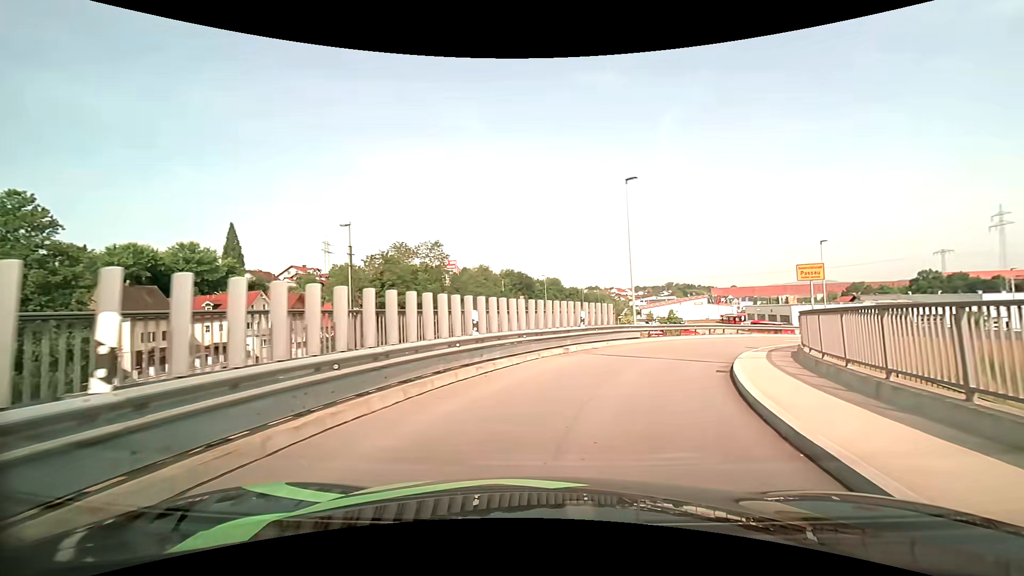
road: primary_link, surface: asphalt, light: Day
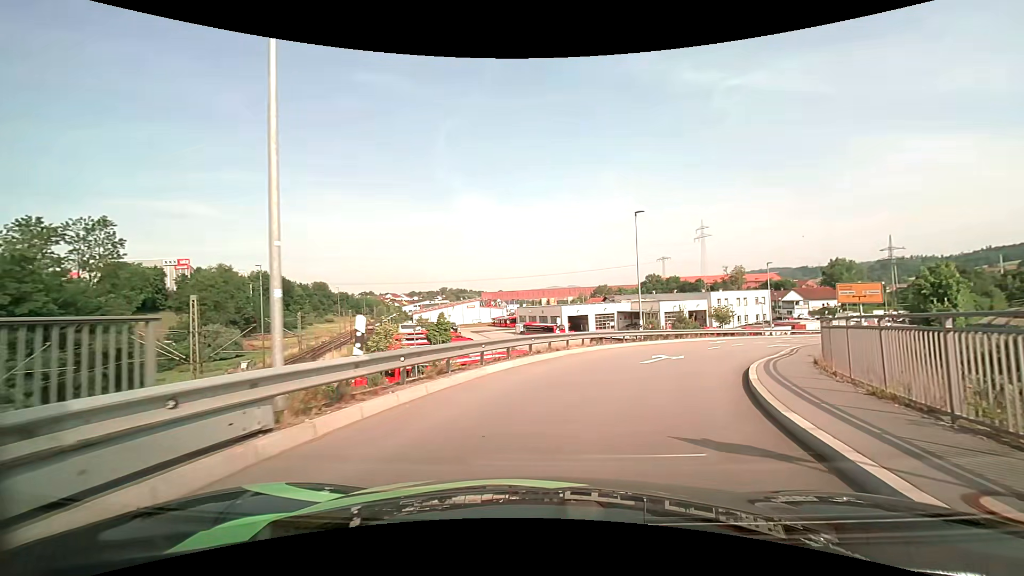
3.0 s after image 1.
(+4.4, +18.3) m; +25°
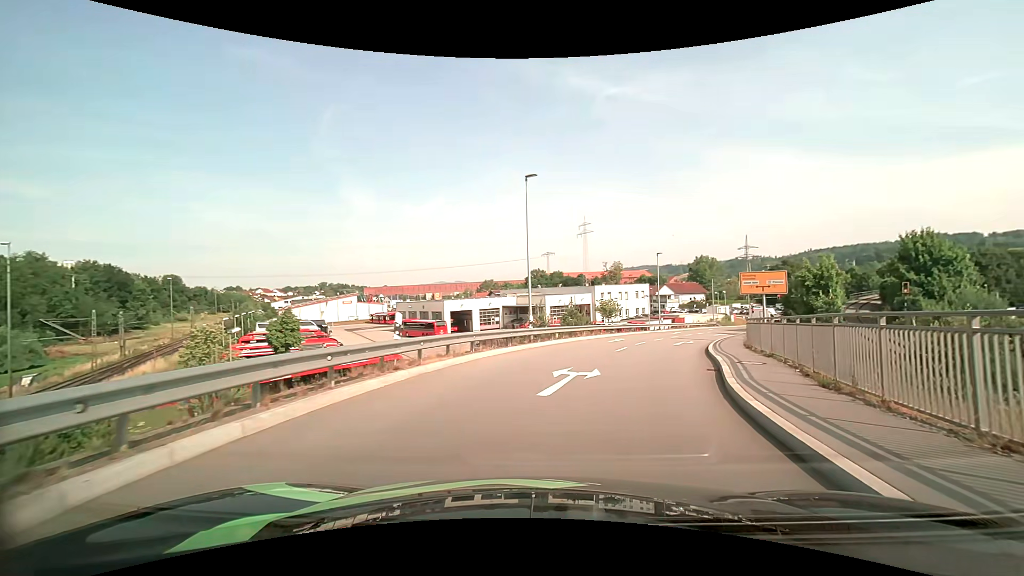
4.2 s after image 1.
(+0.9, +7.8) m; +13°
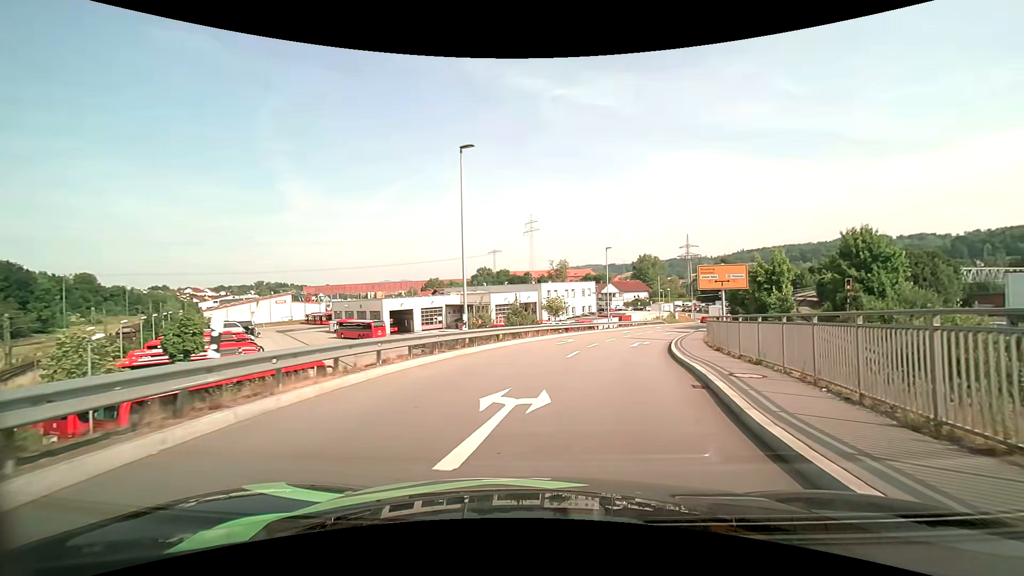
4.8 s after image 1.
(+0.2, +4.0) m; +6°
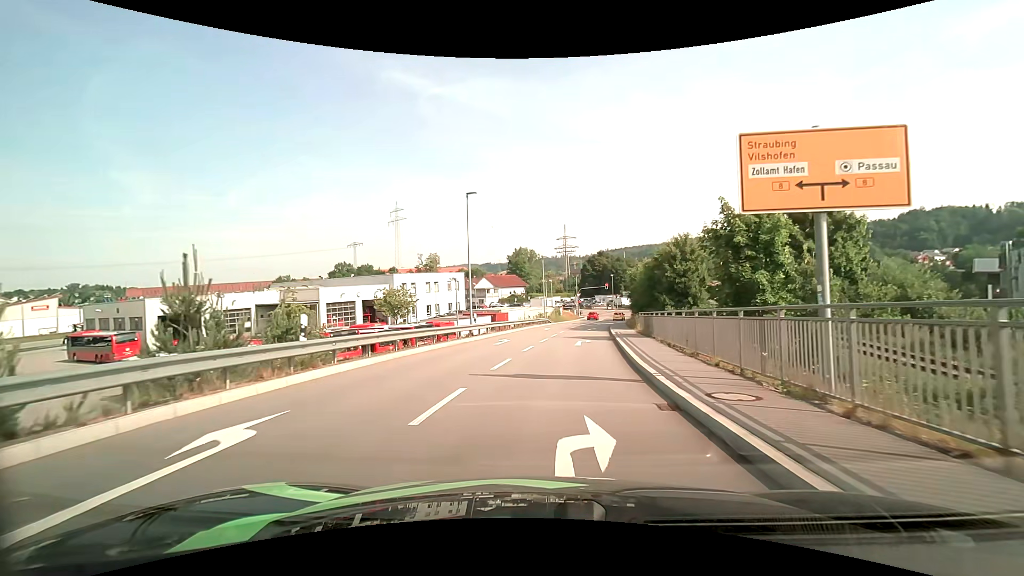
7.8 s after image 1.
(+3.6, +22.3) m; +15°
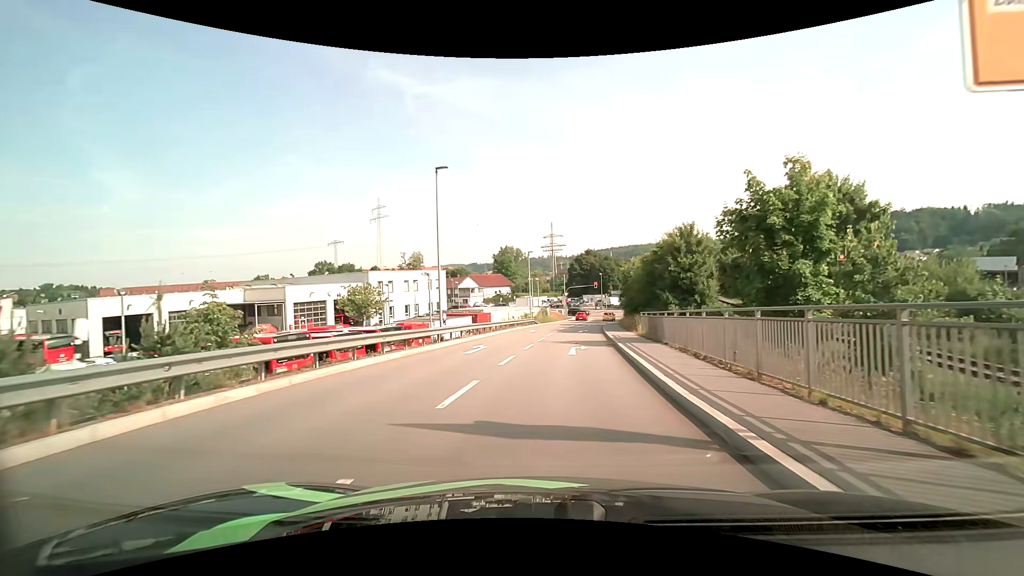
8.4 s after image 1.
(0.0, +4.9) m; +1°
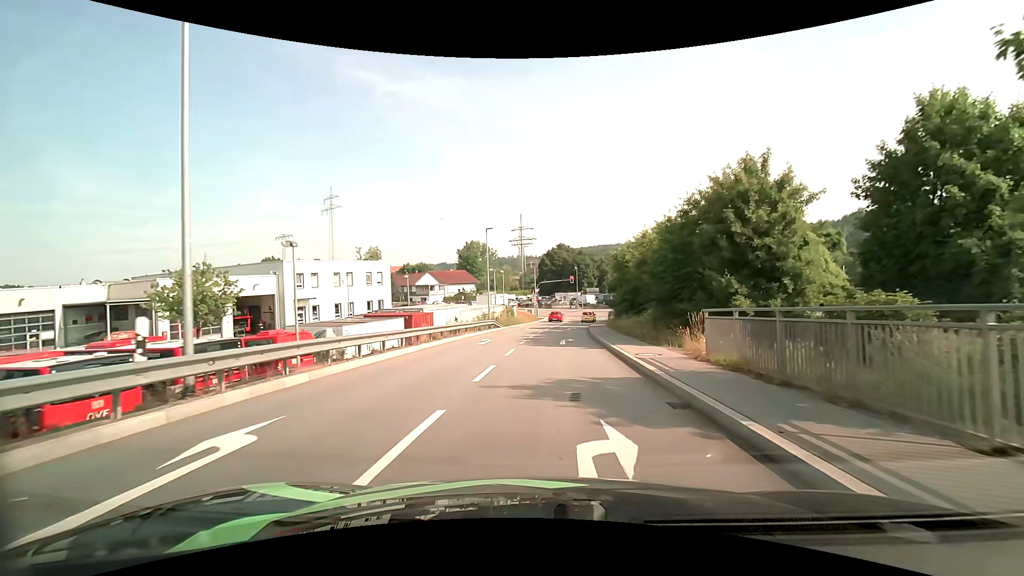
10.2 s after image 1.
(+0.6, +15.1) m; +4°
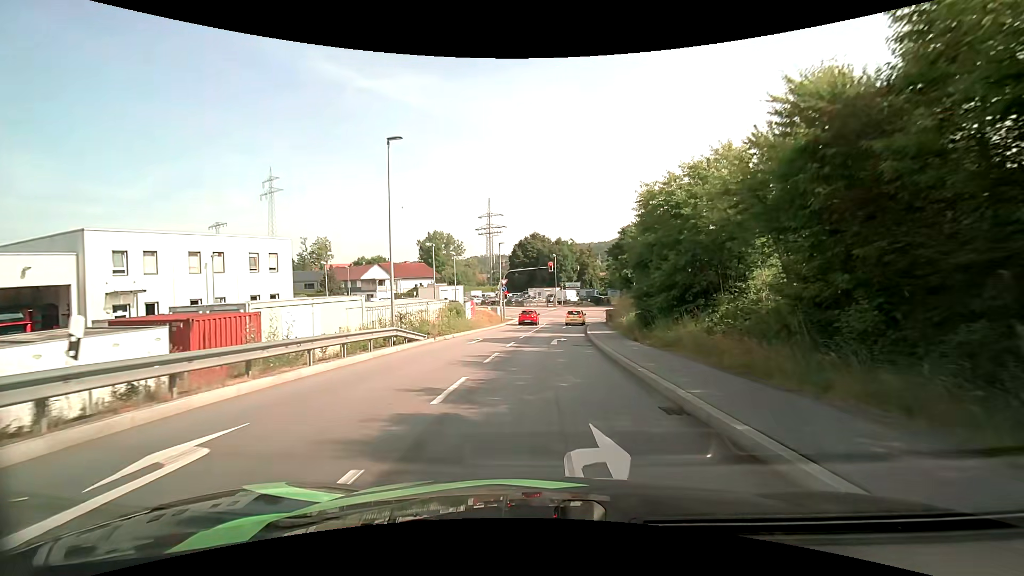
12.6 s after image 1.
(+0.6, +20.5) m; +3°
